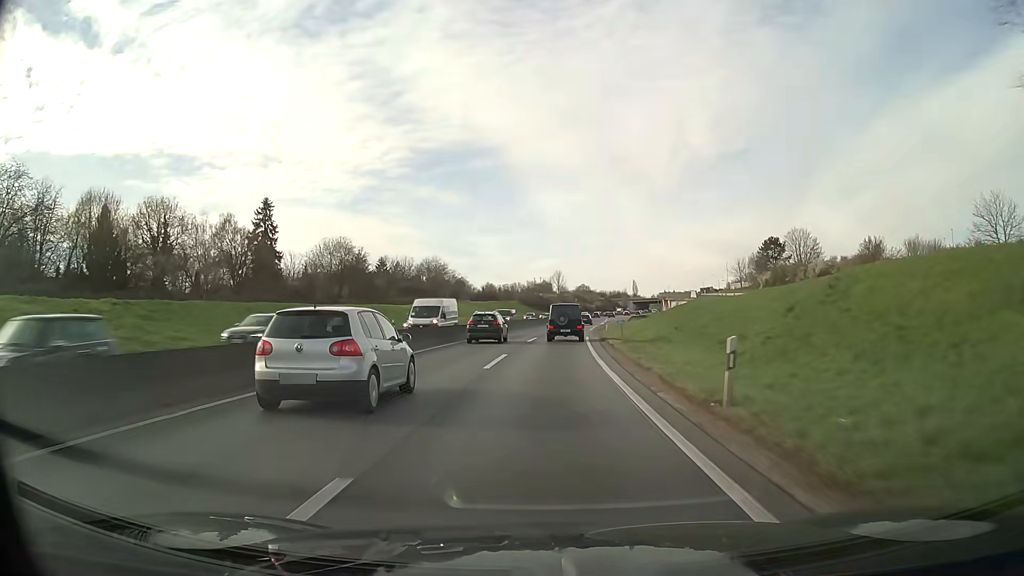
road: motorway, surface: asphalt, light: Day
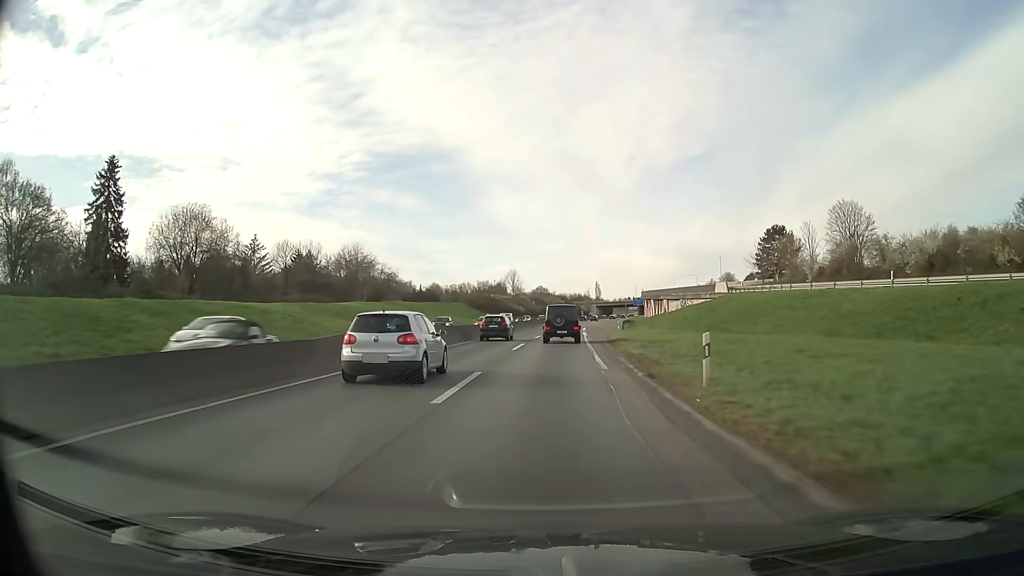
(+1.5, +43.1) m; +4°
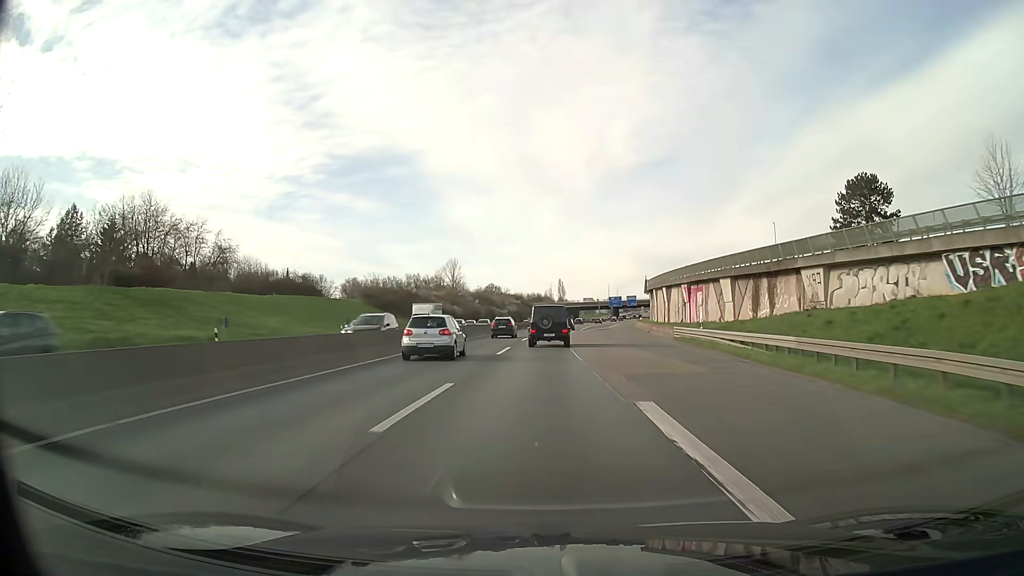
(+3.0, +74.7) m; +4°
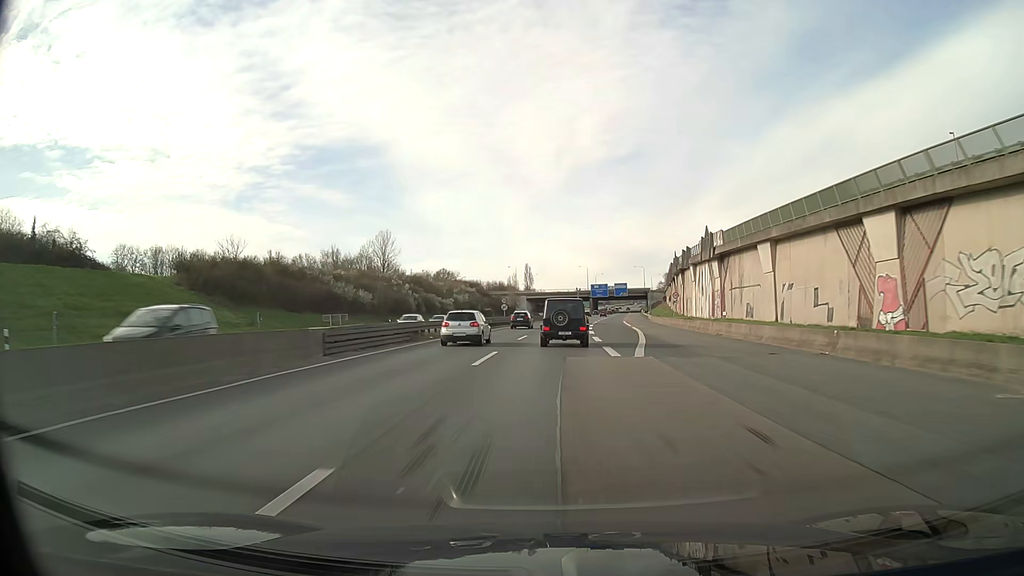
(+1.2, +61.8) m; +3°
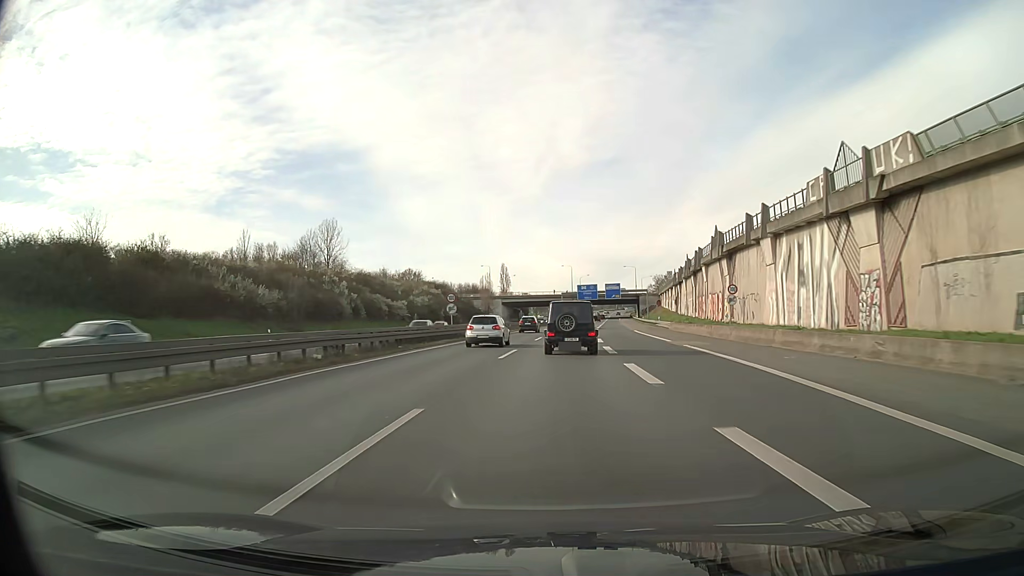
(+0.6, +31.4) m; +2°
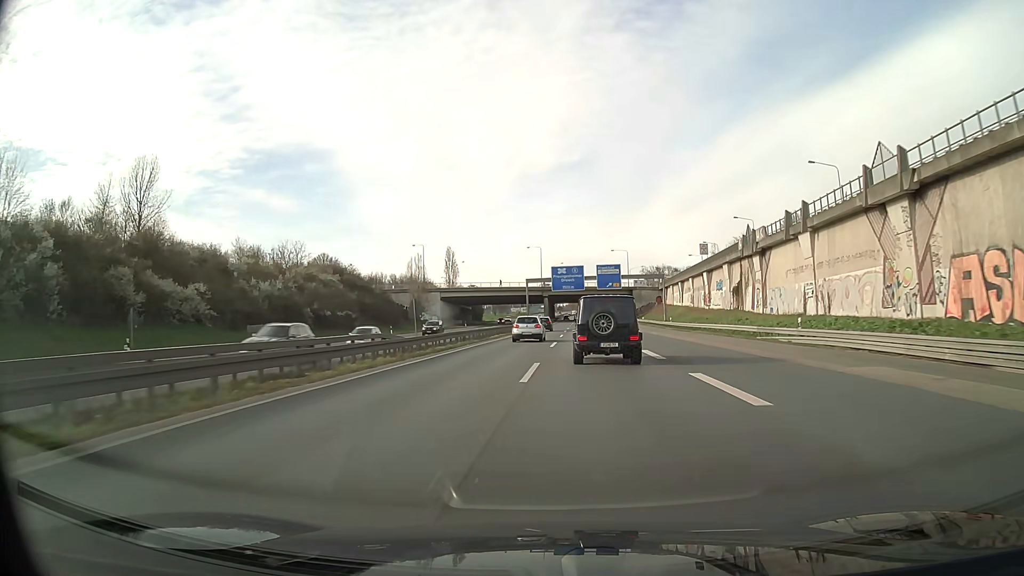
(+1.9, +63.9) m; +3°
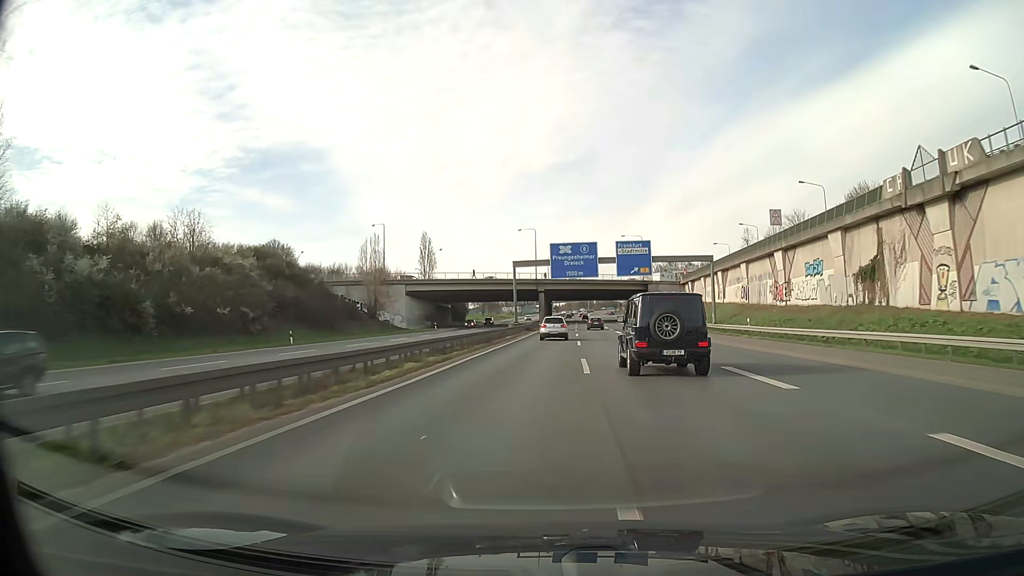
(+0.1, +33.0) m; 0°
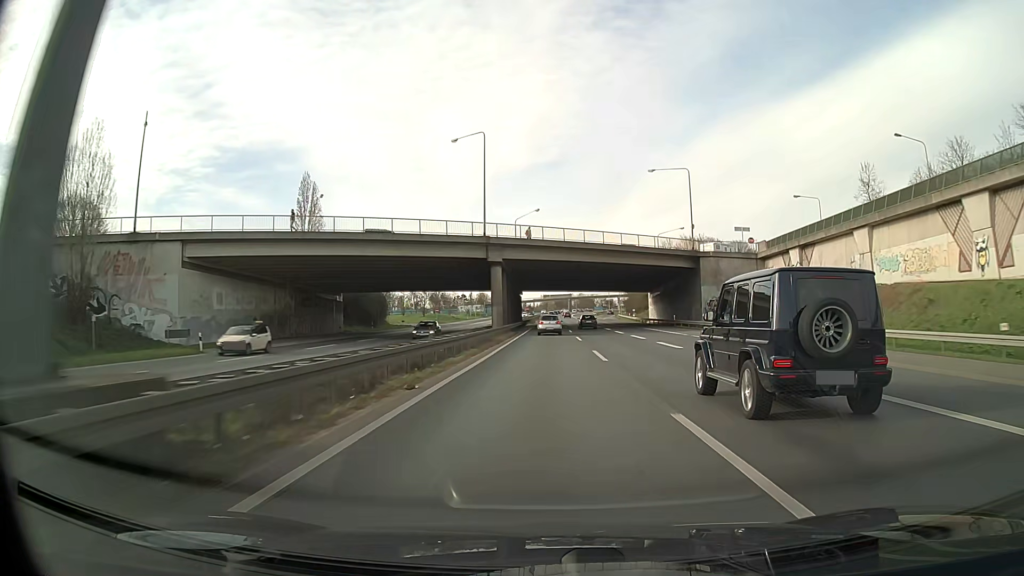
(+1.7, +67.3) m; +2°
(0, +10) (0, +20) (0, +30) (0, +40) (0, +50) (+1, +60) (+1, +70) (+1, +80) (+1, +90) (+1, +100) m
